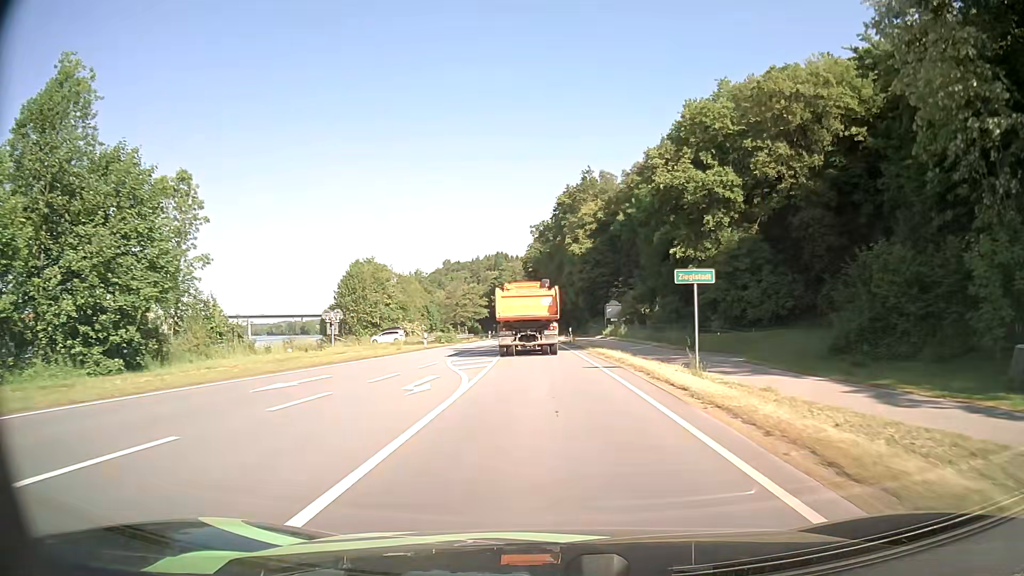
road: primary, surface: asphalt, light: Day
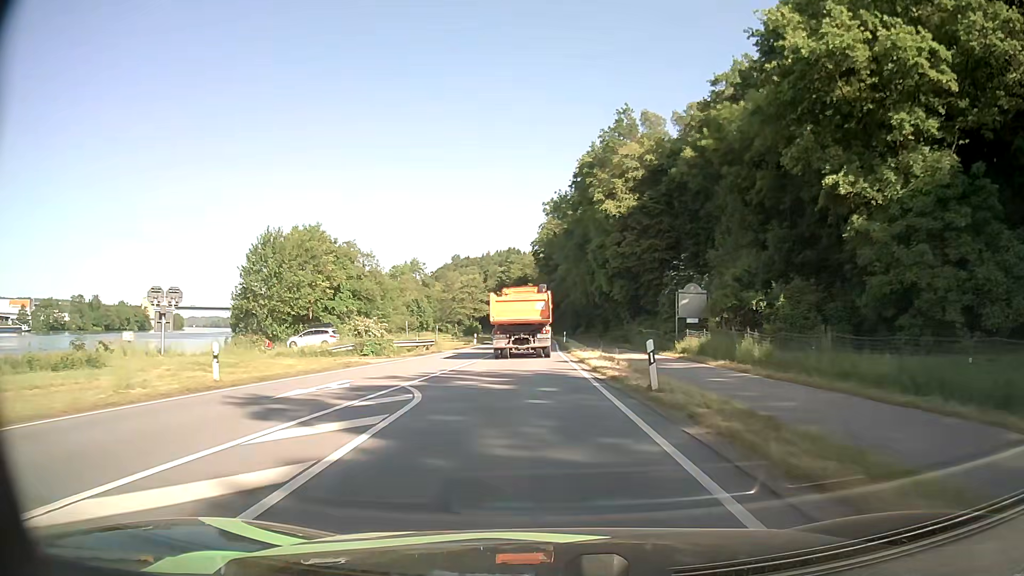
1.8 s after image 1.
(-0.2, +31.3) m; -1°
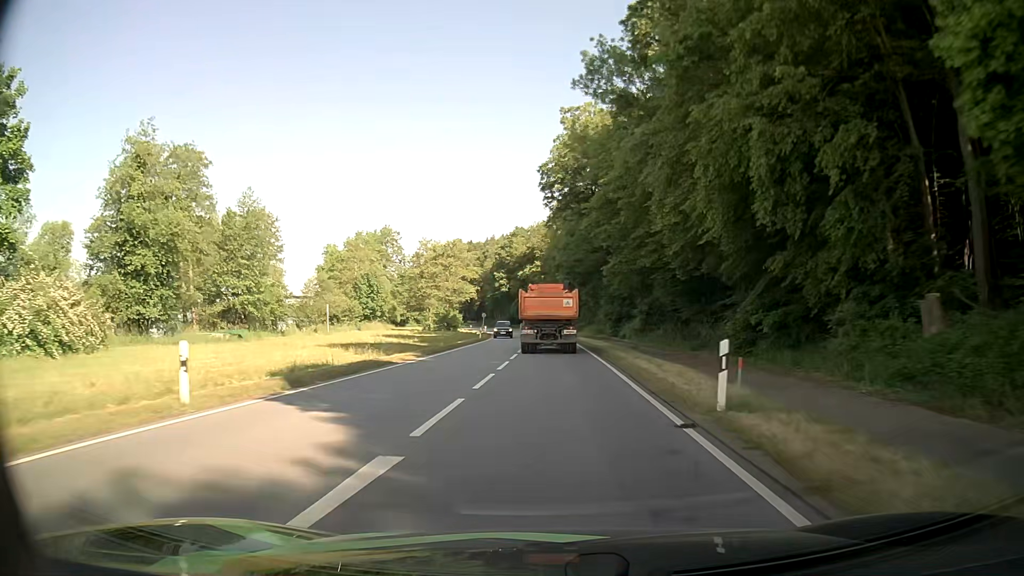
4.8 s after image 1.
(-0.9, +53.0) m; -1°
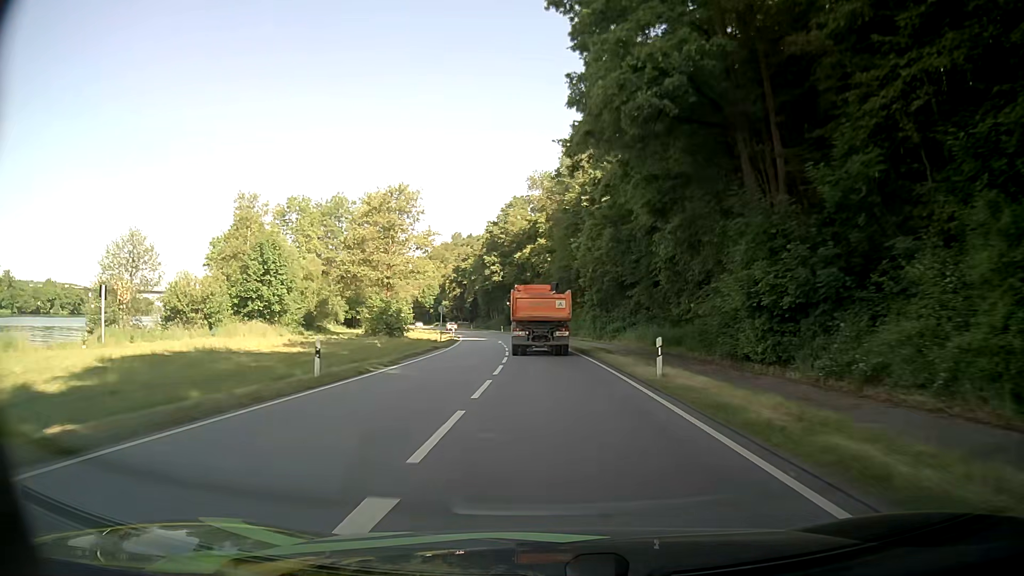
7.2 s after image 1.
(-0.2, +43.5) m; -1°
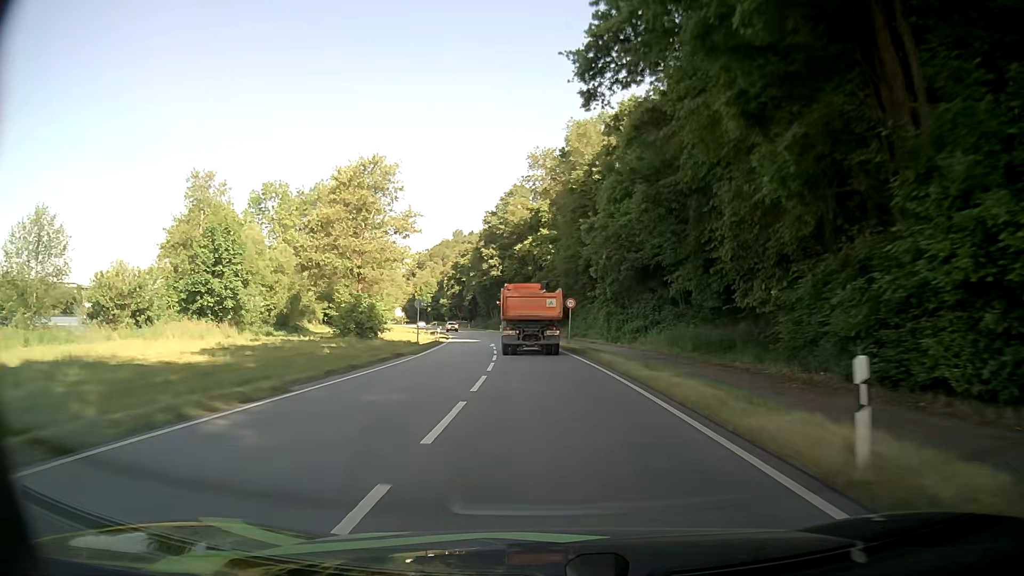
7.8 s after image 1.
(+0.1, +11.0) m; 0°
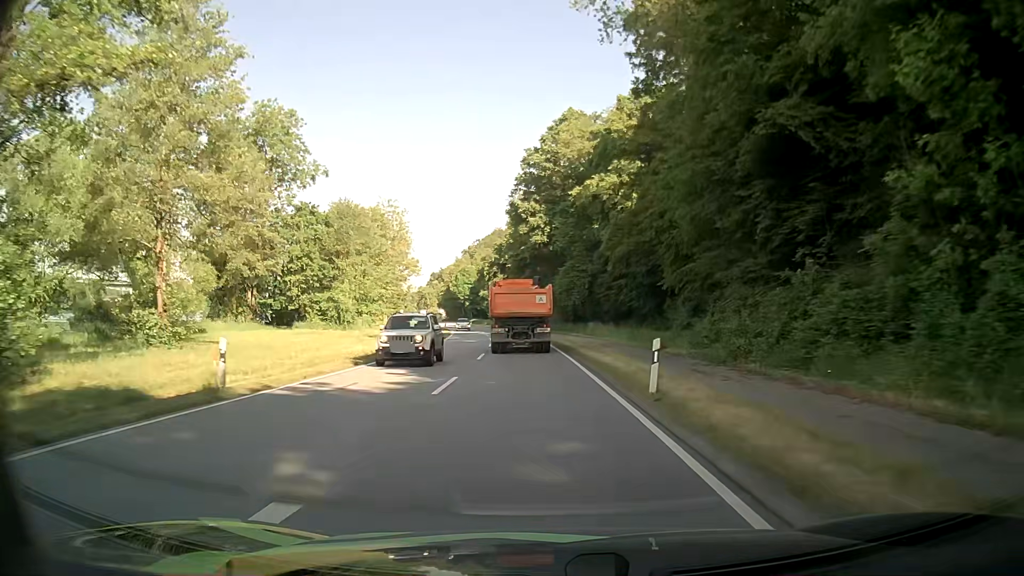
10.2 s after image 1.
(-1.6, +43.4) m; -5°
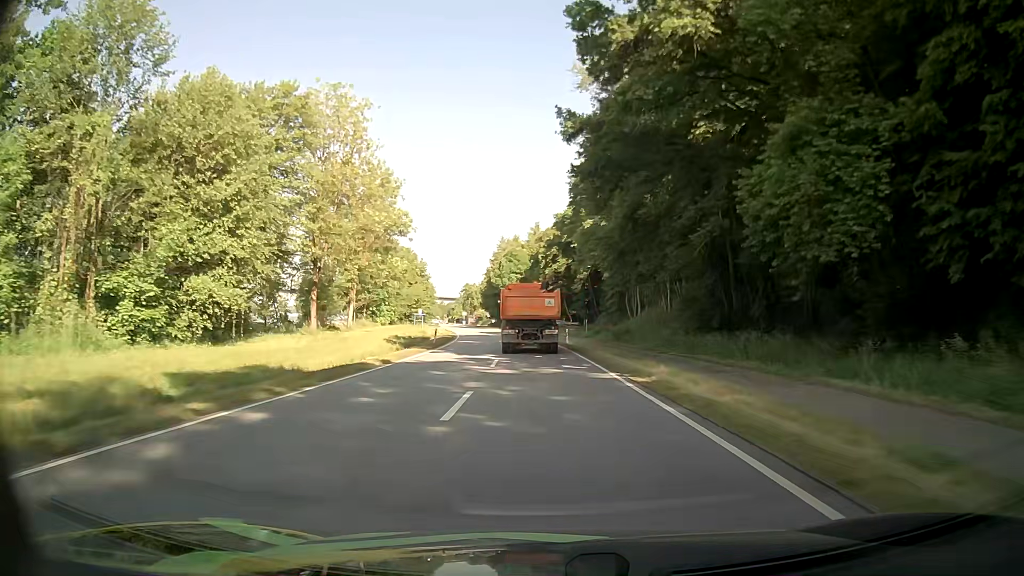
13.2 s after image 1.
(-2.8, +51.3) m; -5°
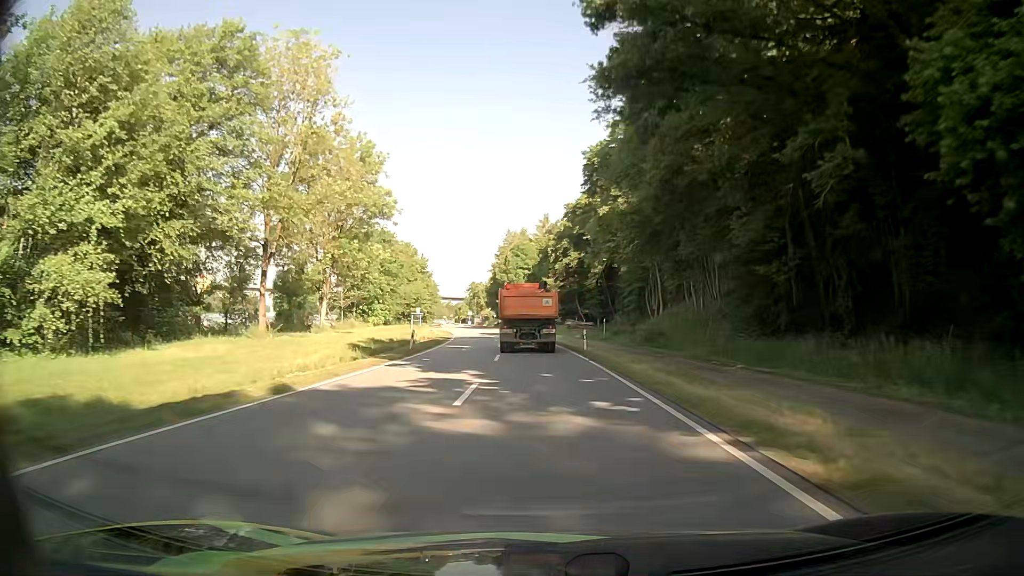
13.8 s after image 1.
(-0.1, +10.4) m; -1°
(0, +10) (0, +20) (-1, +30) (-1, +40) (-2, +50) (-3, +60) (-4, +70) (-5, +80) (-7, +90) (-9, +99) m
